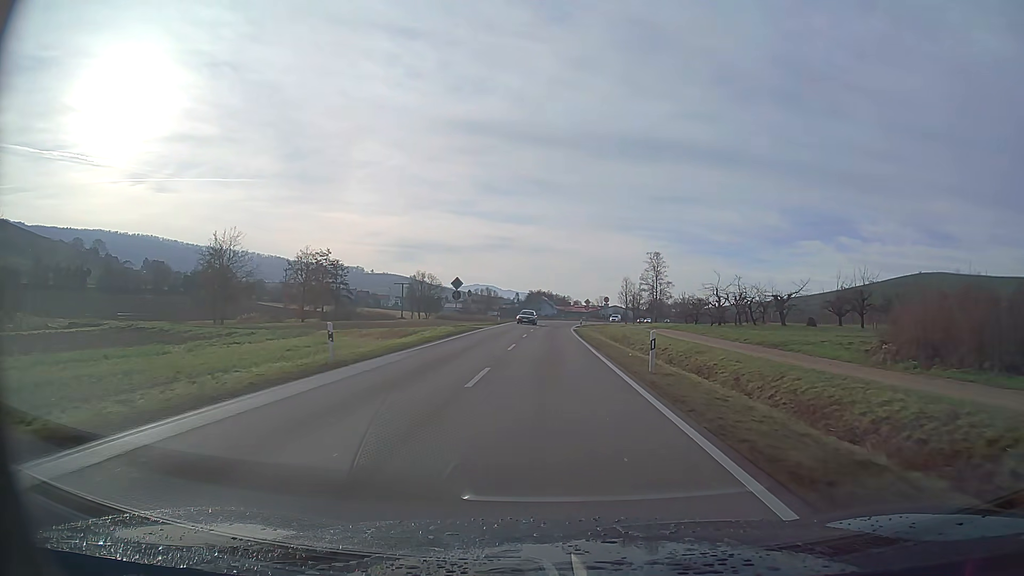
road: primary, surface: asphalt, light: Day
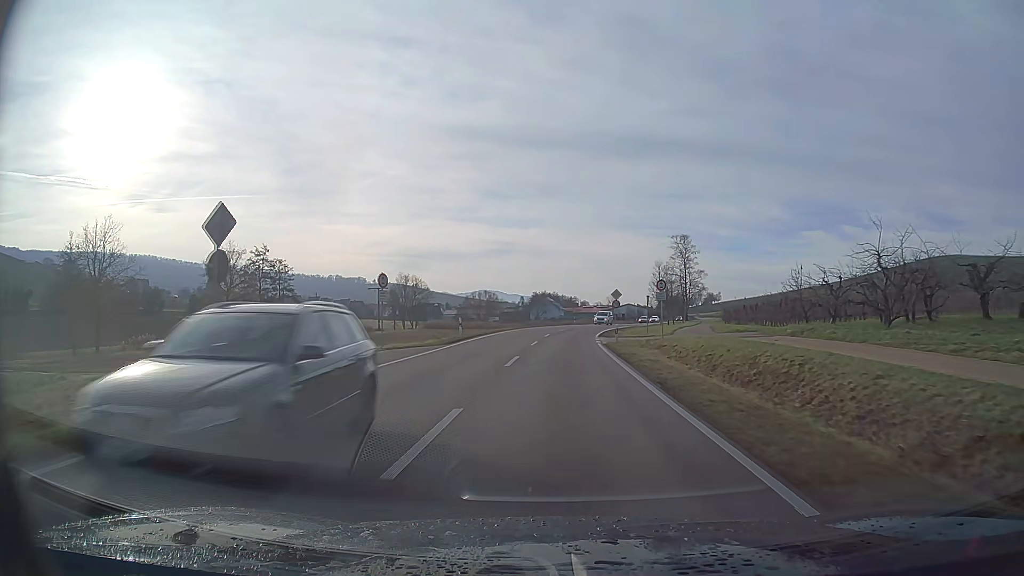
(-0.1, +30.8) m; 0°
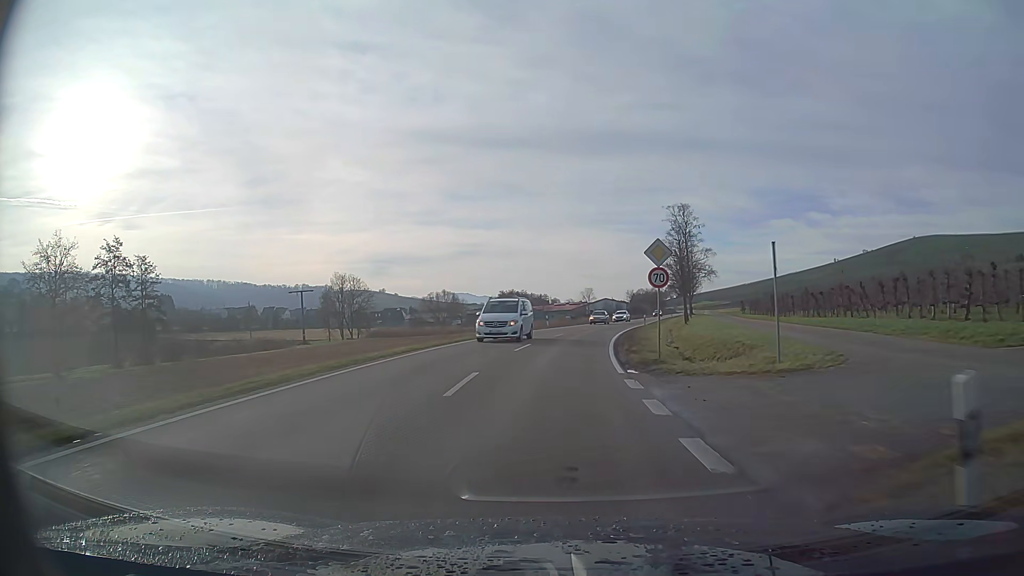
(+0.7, +30.7) m; +3°
(0, +10) (+1, +20) (+1, +30) (+2, +40) (+4, +50) (+6, +60) (+8, +69) (+10, +79) (+12, +89) (+14, +99) m
